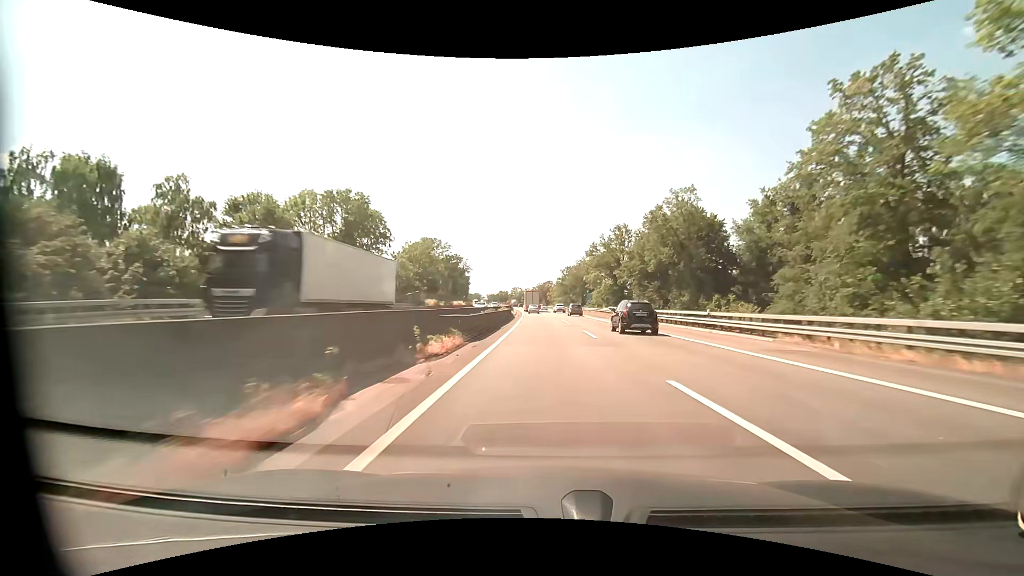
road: motorway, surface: asphalt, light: Day
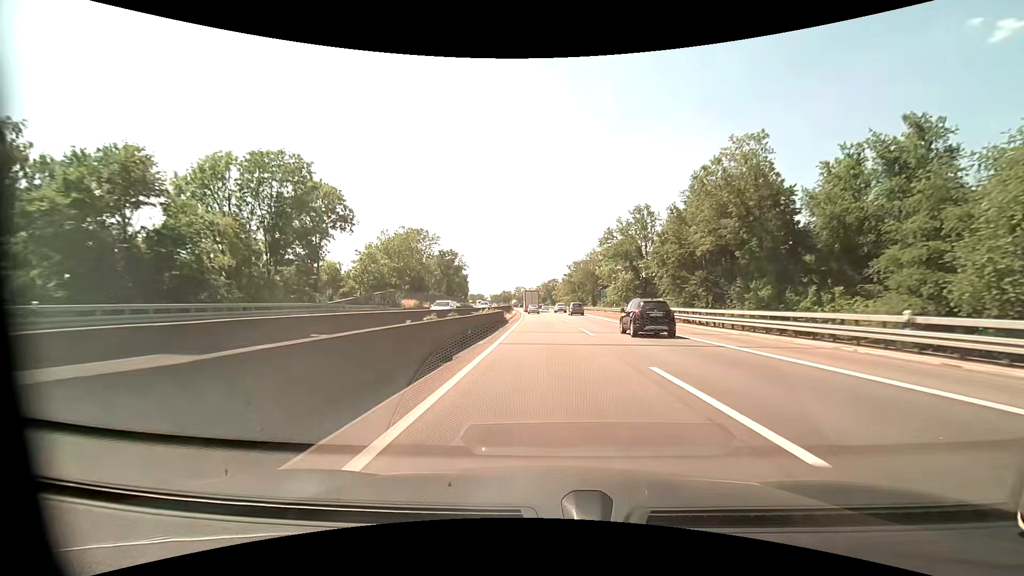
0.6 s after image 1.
(0.0, +16.3) m; 0°
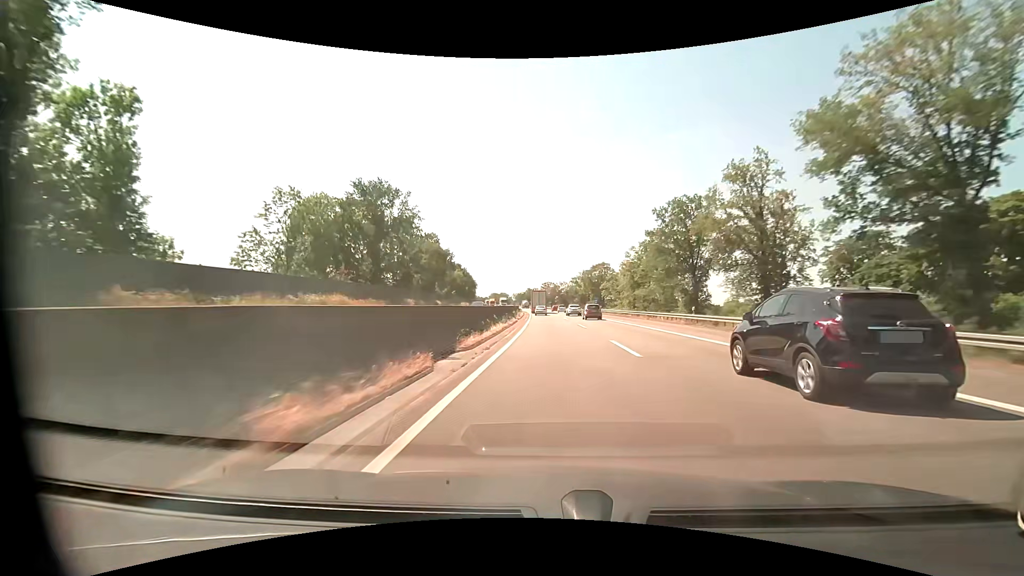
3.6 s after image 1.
(-2.3, +80.4) m; -4°
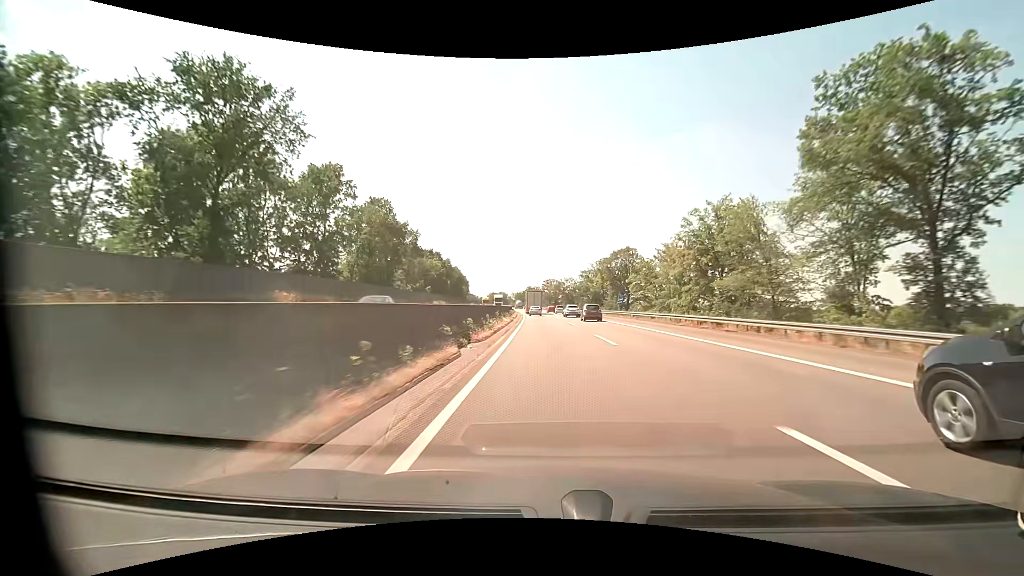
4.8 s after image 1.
(-0.2, +31.8) m; 0°
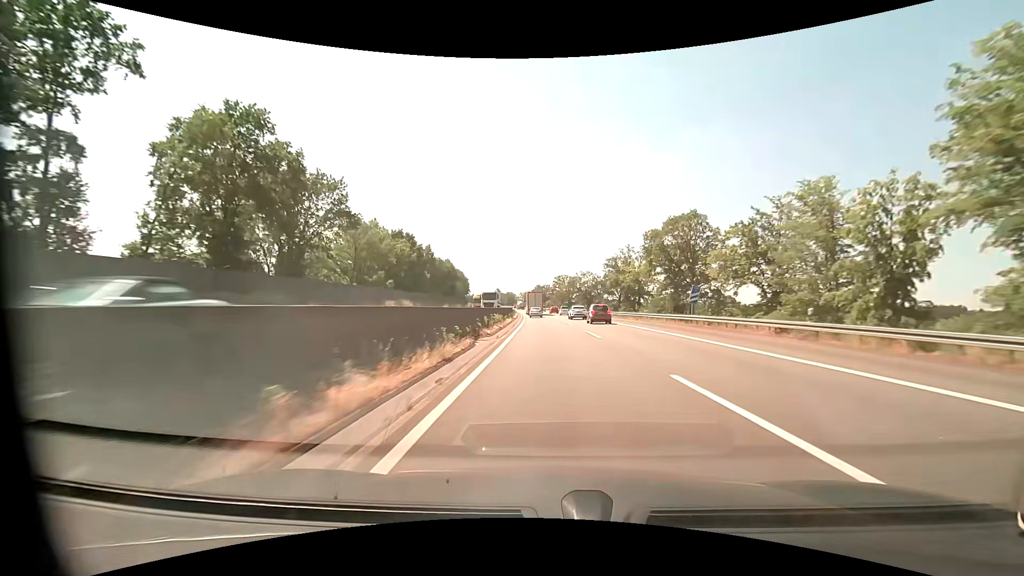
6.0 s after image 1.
(-0.1, +31.8) m; -1°
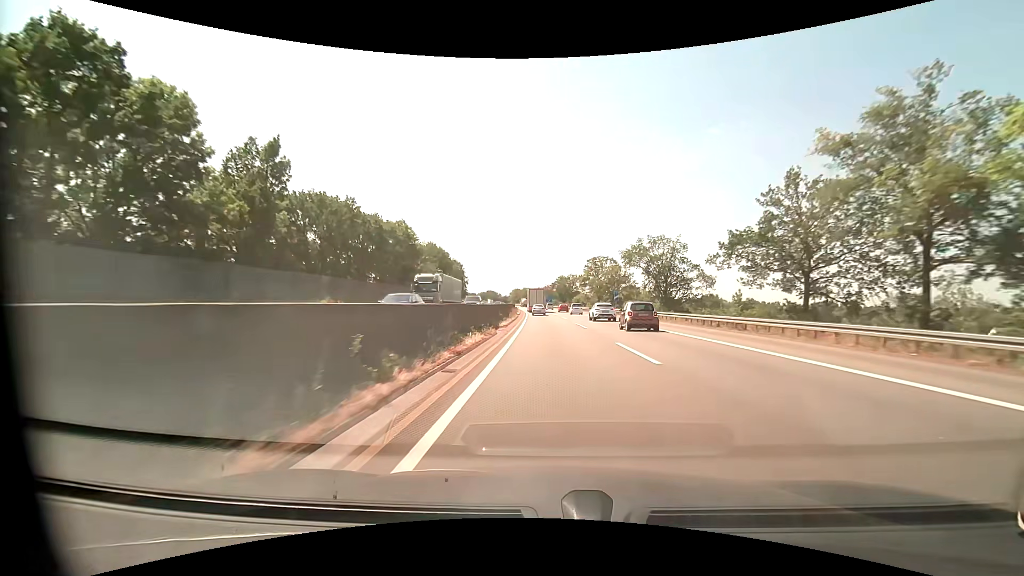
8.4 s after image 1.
(-1.2, +63.4) m; -2°
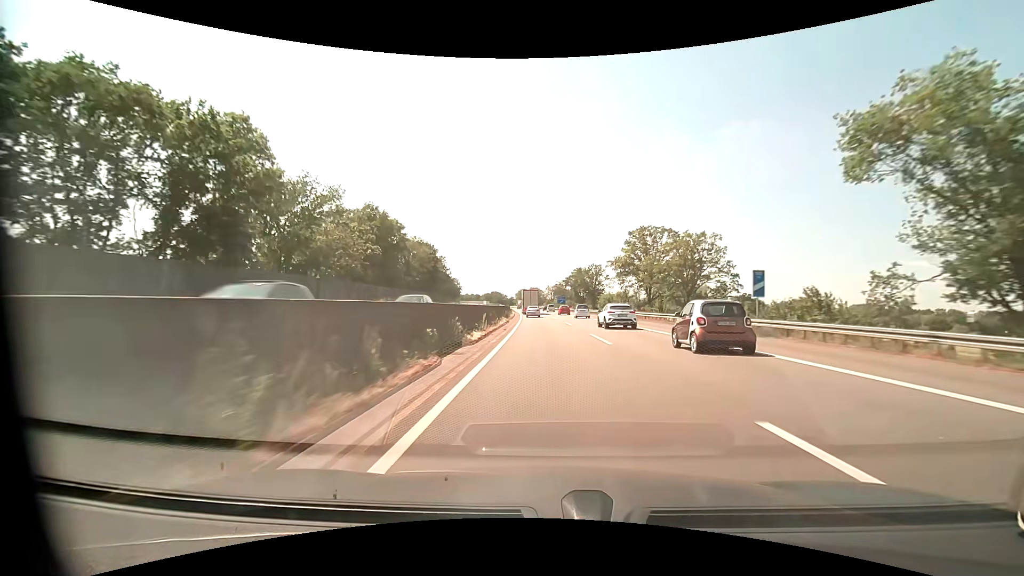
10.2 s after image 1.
(-0.5, +47.9) m; -1°
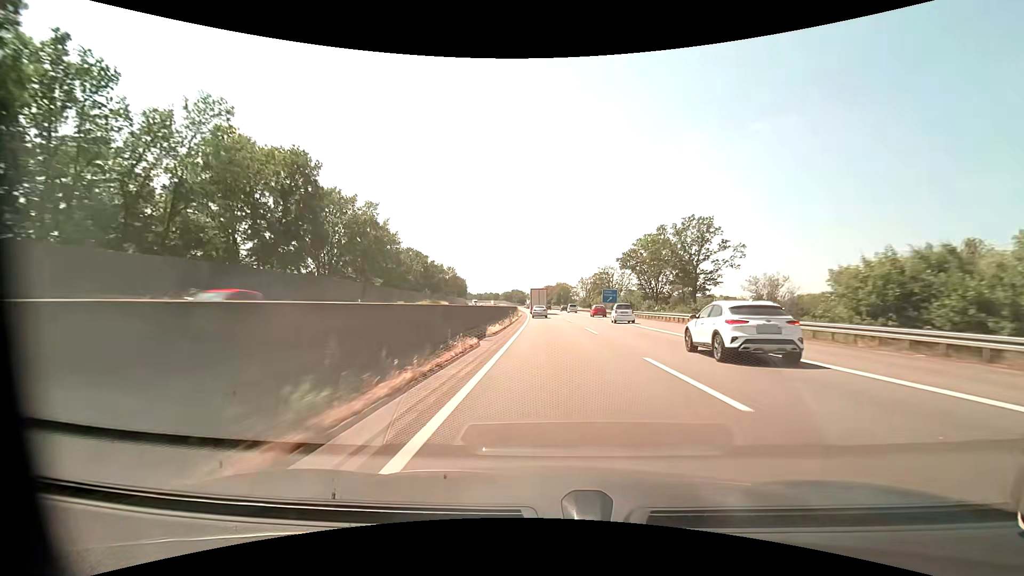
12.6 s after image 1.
(-1.6, +64.7) m; -3°
(0, +10) (0, +20) (0, +30) (0, +40) (0, +50) (0, +60) (-1, +70) (-1, +80) (-1, +90) (-2, +100) m
